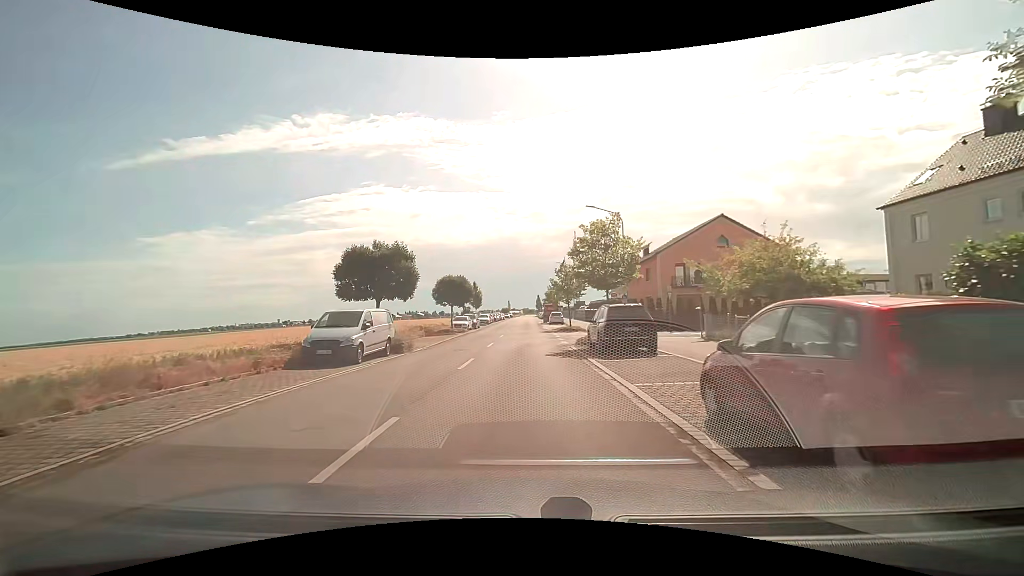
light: Day
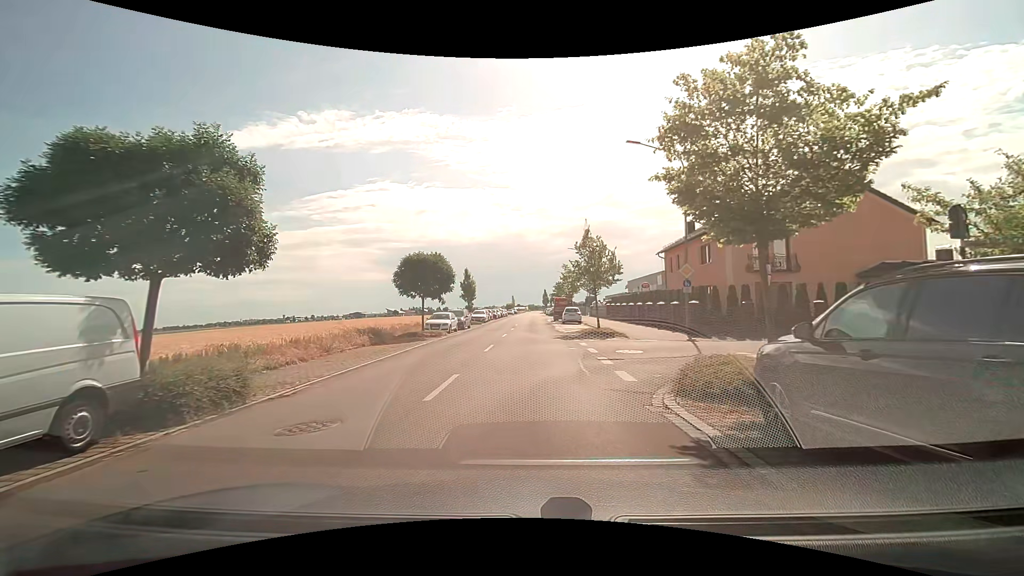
(0.0, +13.8) m; -1°
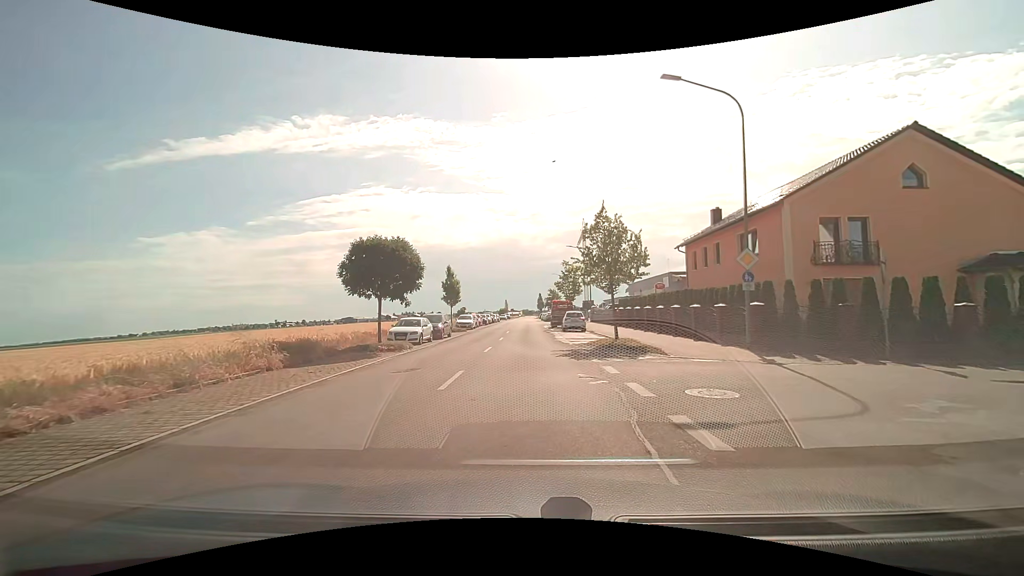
(0.0, +7.4) m; +1°
(+3, +9) (+12, +12) (+22, +12) (+32, +11) (+42, +10) (+52, +9) (+62, +9) (+72, +8) (+82, +8) (+92, +8) m
